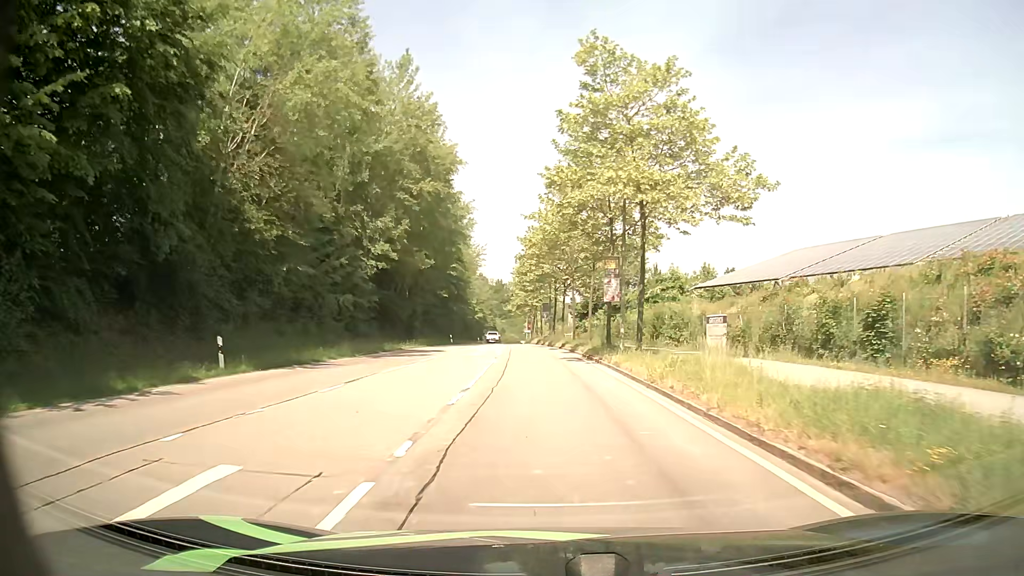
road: secondary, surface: asphalt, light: Day
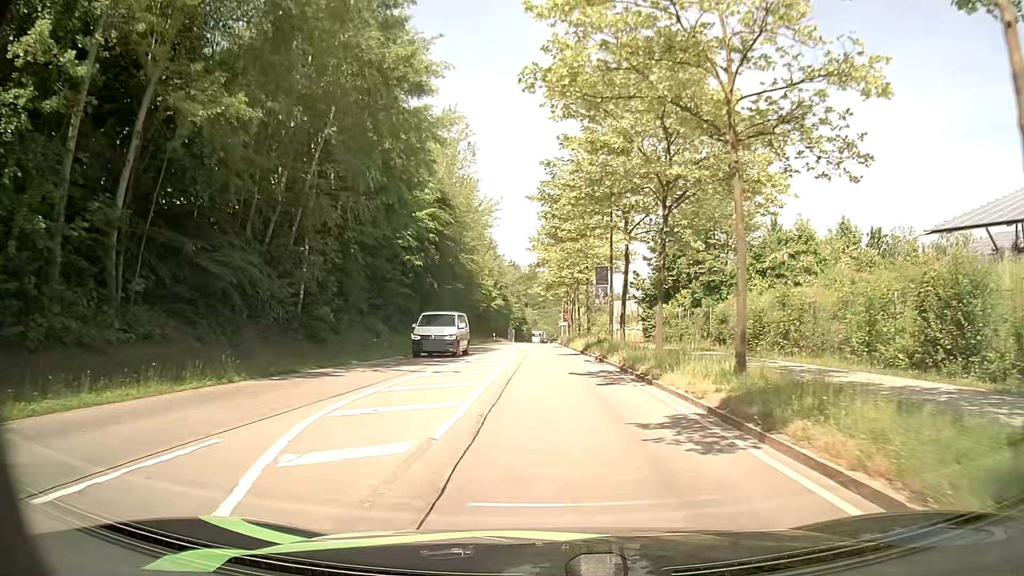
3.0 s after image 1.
(-0.8, +34.6) m; -3°
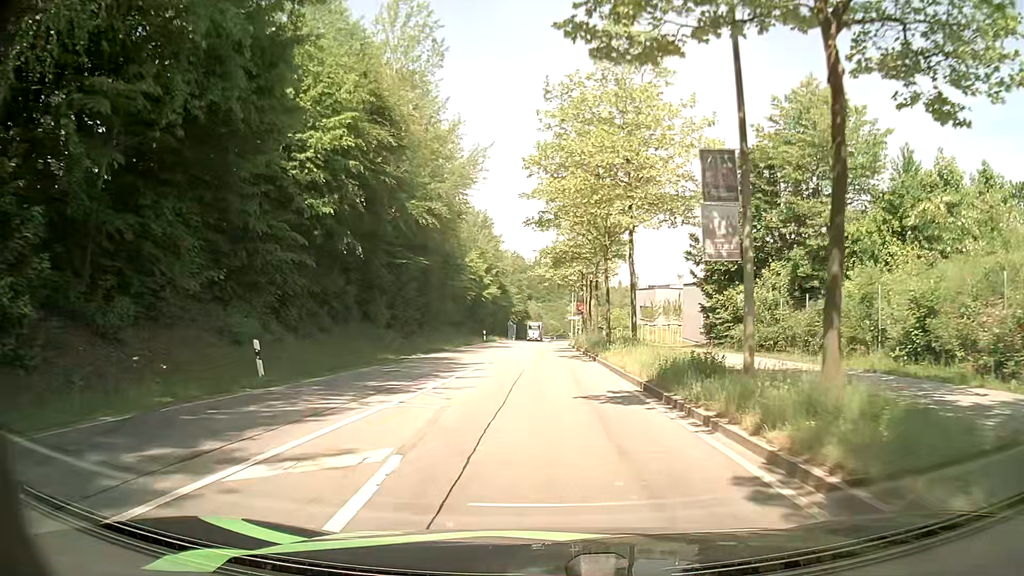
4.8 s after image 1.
(-0.1, +20.3) m; 0°
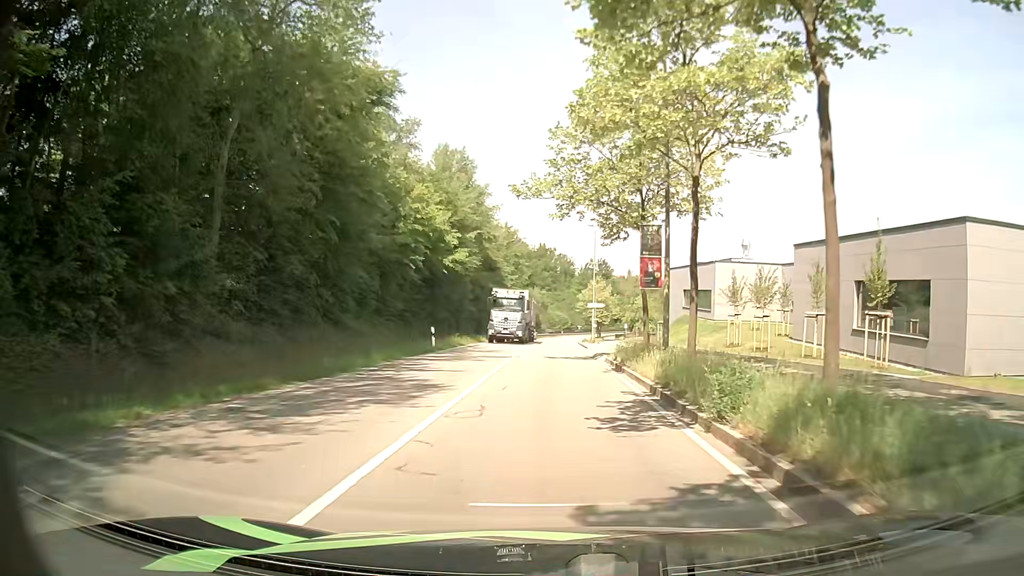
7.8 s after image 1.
(-0.3, +32.1) m; -1°
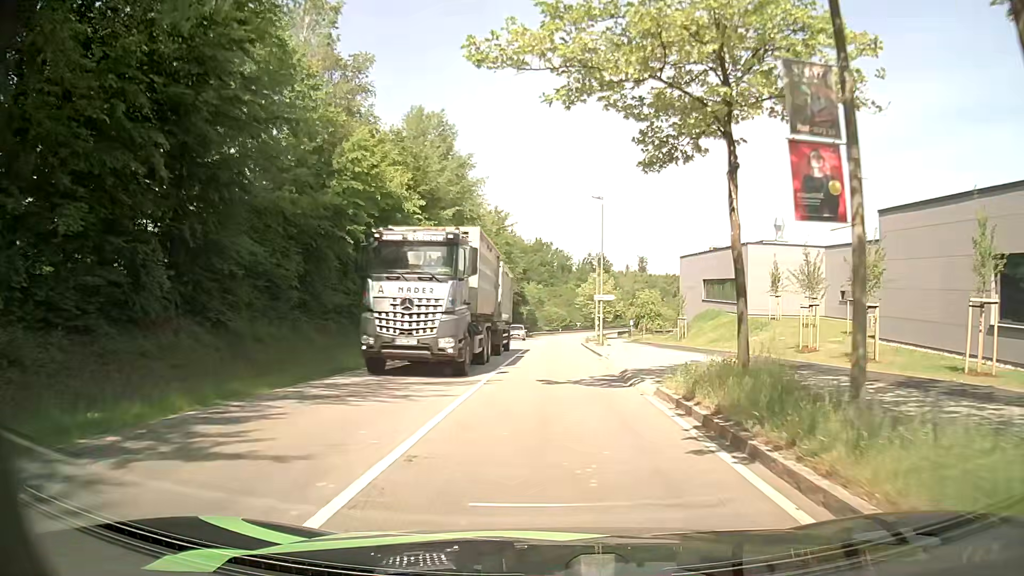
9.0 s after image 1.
(+0.1, +11.9) m; +1°
